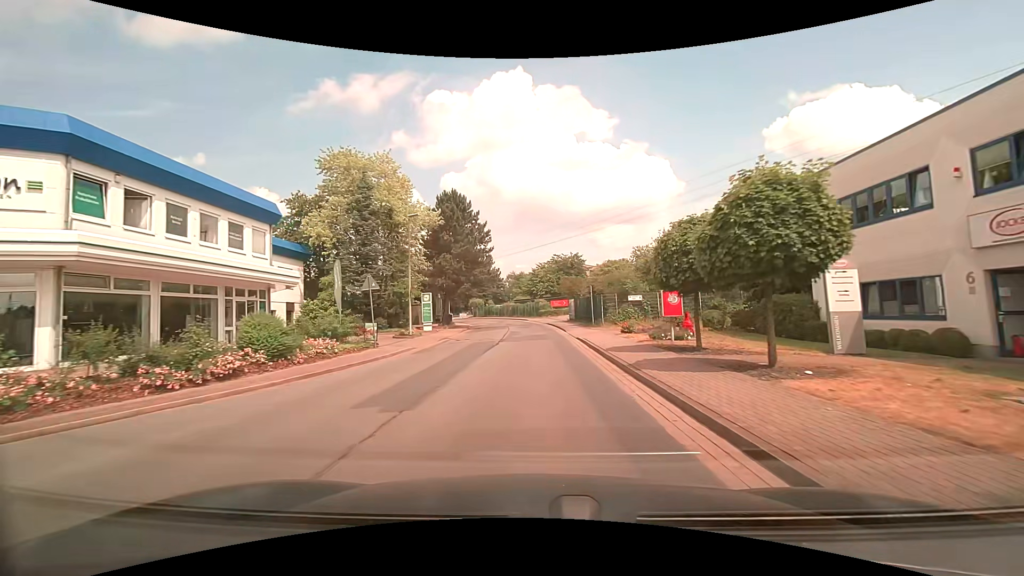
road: residential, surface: asphalt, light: Day
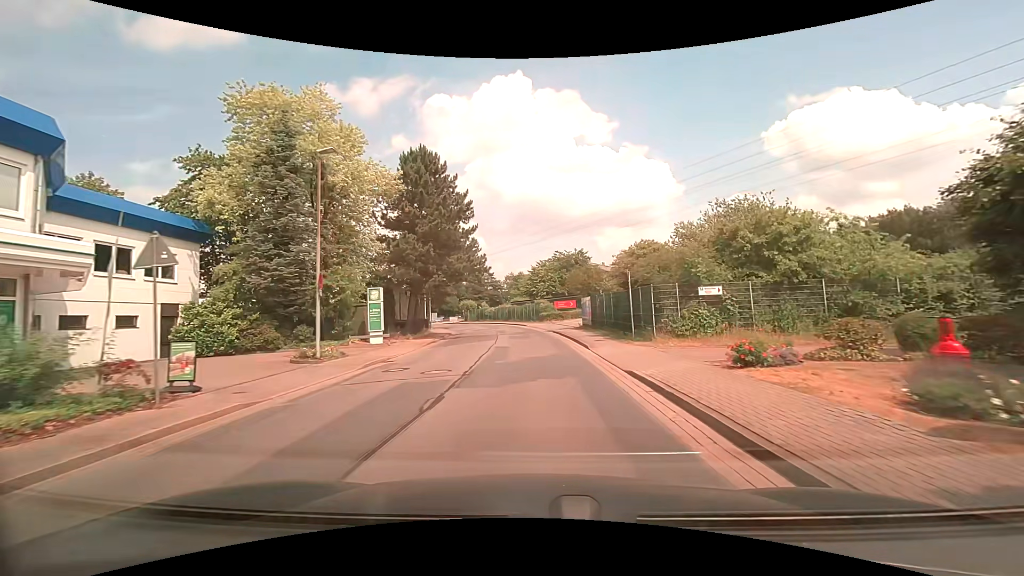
(+0.1, +13.1) m; 0°
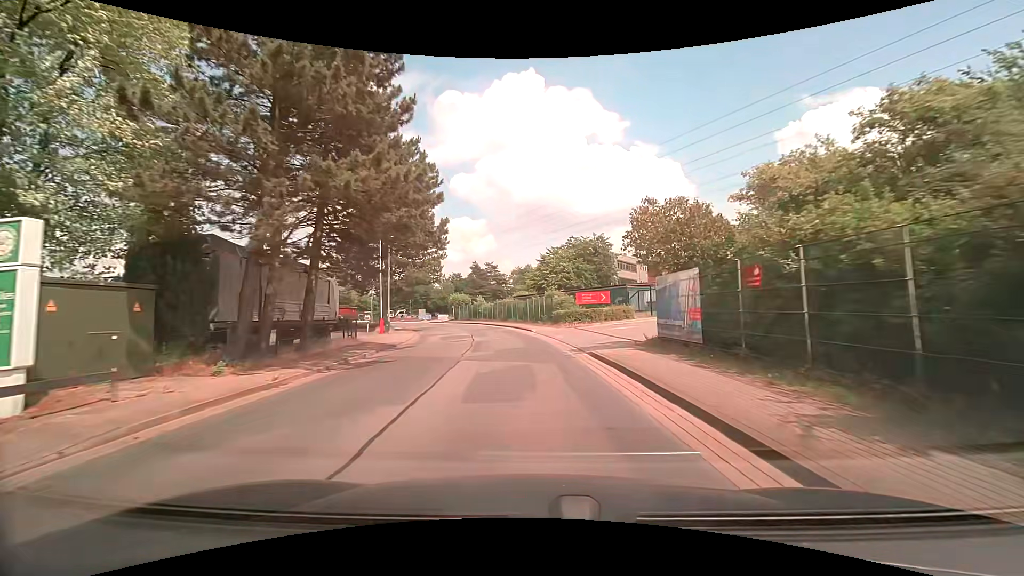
(-0.1, +19.6) m; 0°
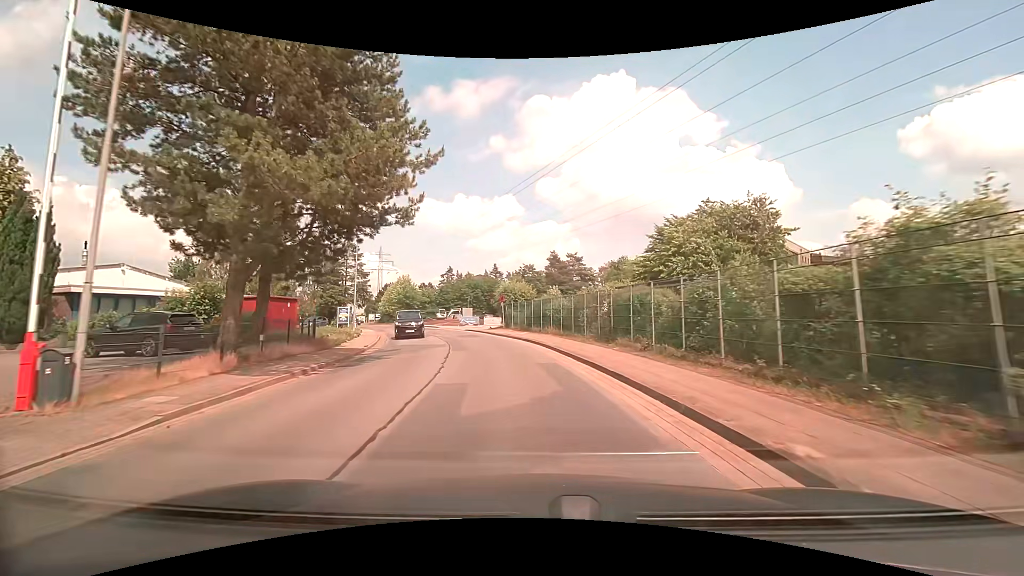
(-2.4, +32.3) m; -9°
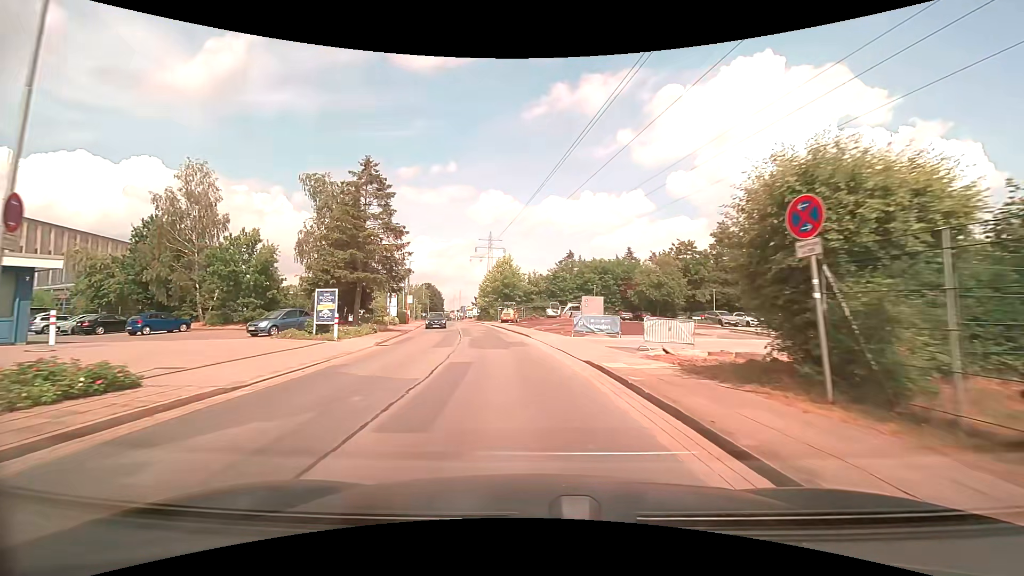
(-4.0, +32.4) m; -14°
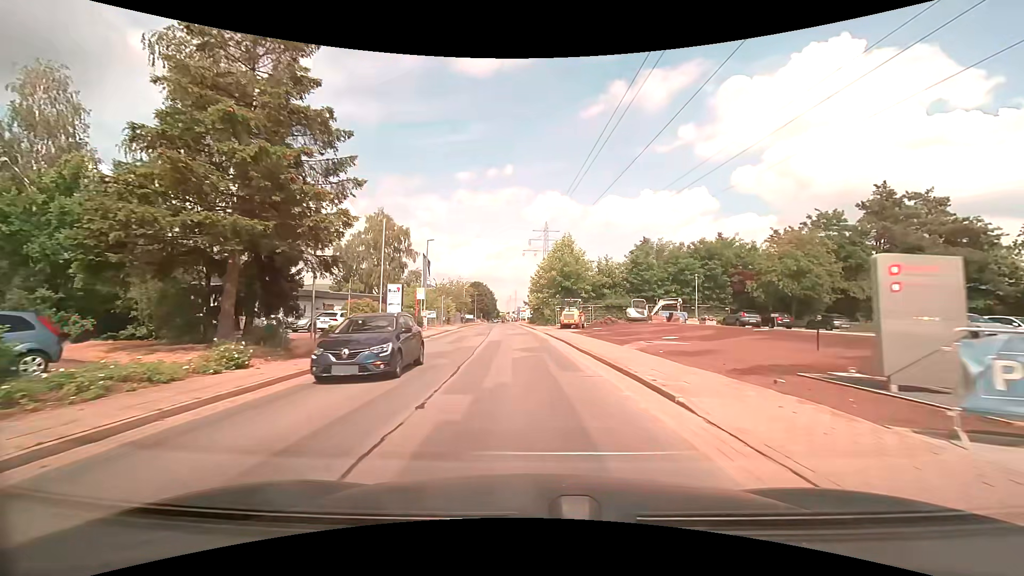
(-1.3, +20.0) m; -7°
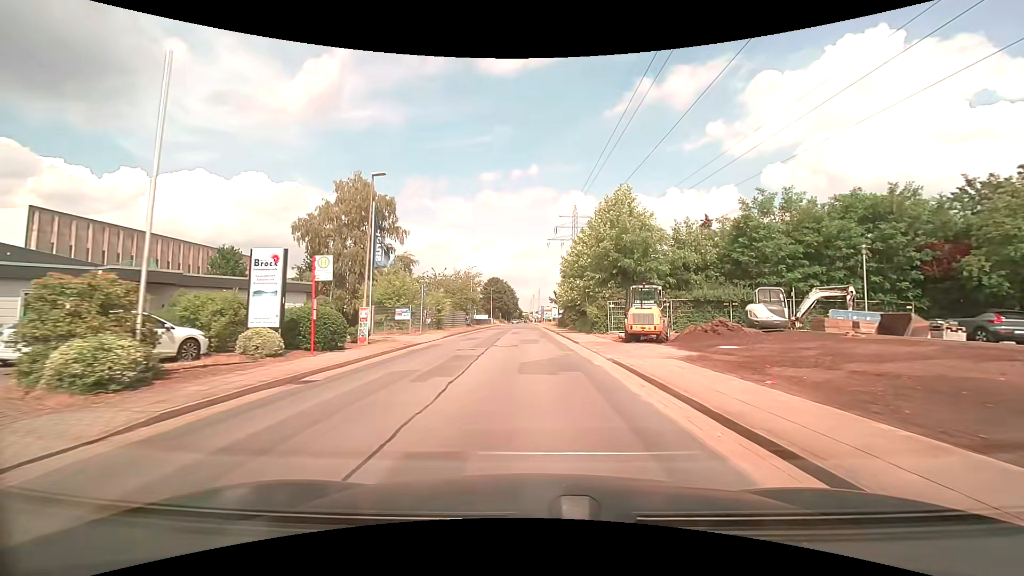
(-0.7, +20.7) m; -3°
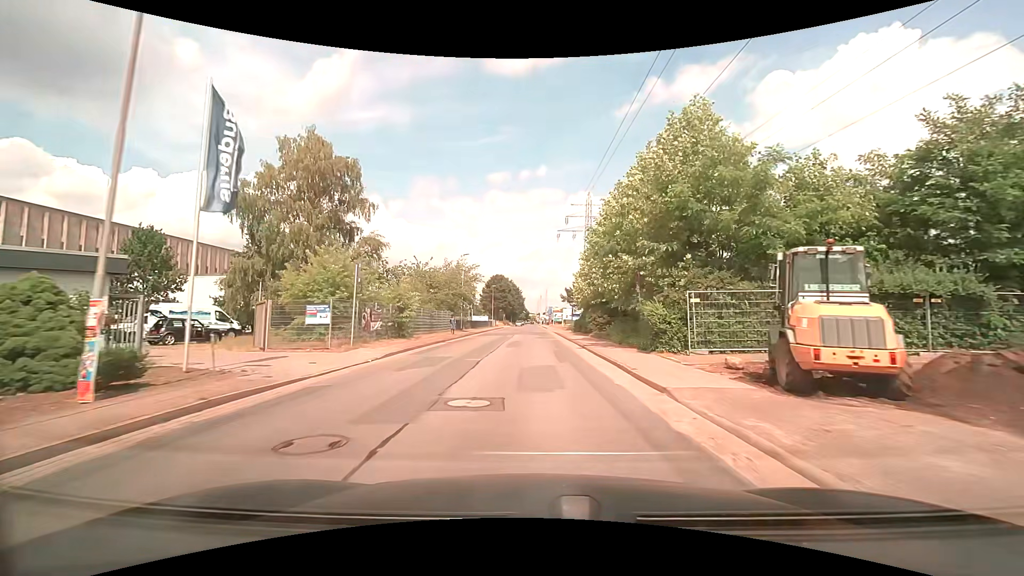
(-0.1, +14.1) m; -1°
(0, +10) (0, +20) (0, +30) (0, +40) (0, +50) (0, +60) (0, +70) (0, +80) (0, +90) (0, +100) m
